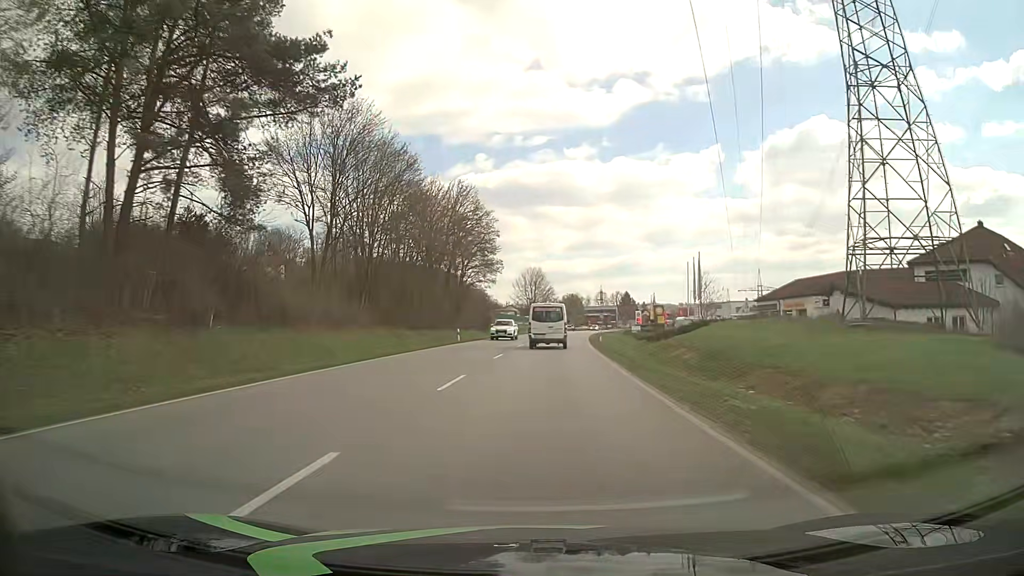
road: primary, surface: asphalt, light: Day
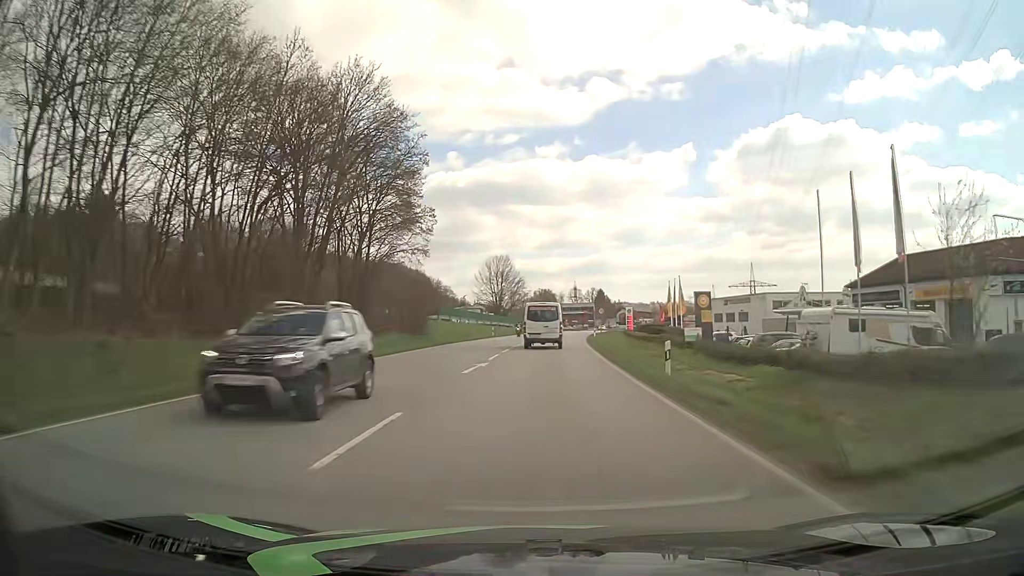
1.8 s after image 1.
(+0.7, +31.6) m; +3°
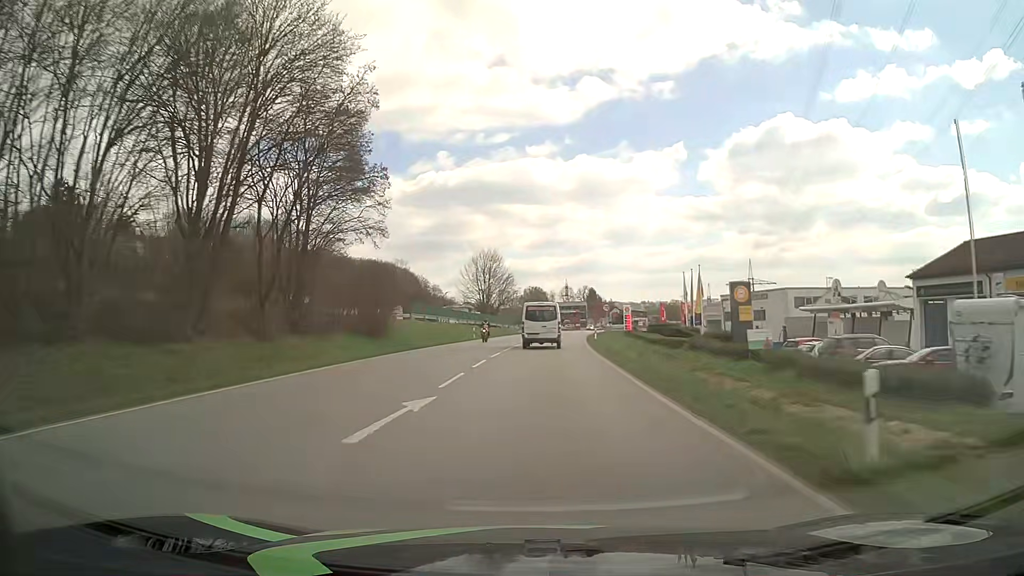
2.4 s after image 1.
(+0.1, +10.6) m; +1°
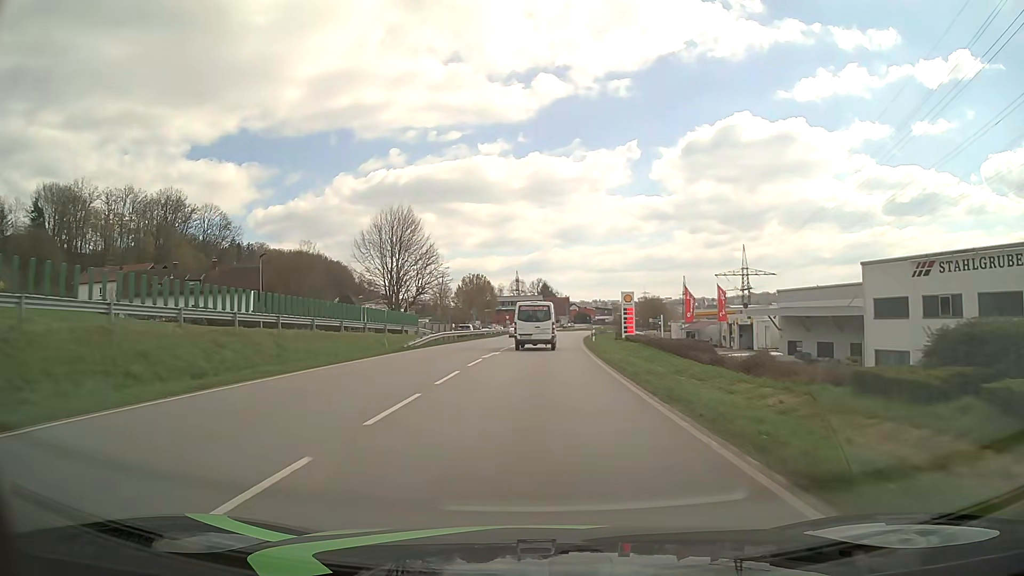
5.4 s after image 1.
(+1.9, +53.1) m; +4°
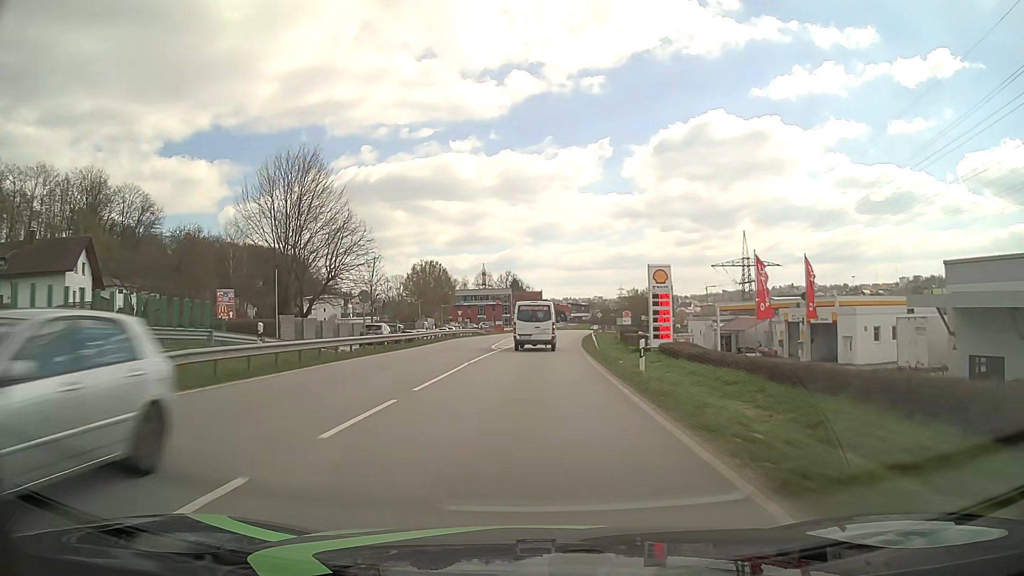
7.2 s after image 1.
(+0.7, +31.4) m; +3°
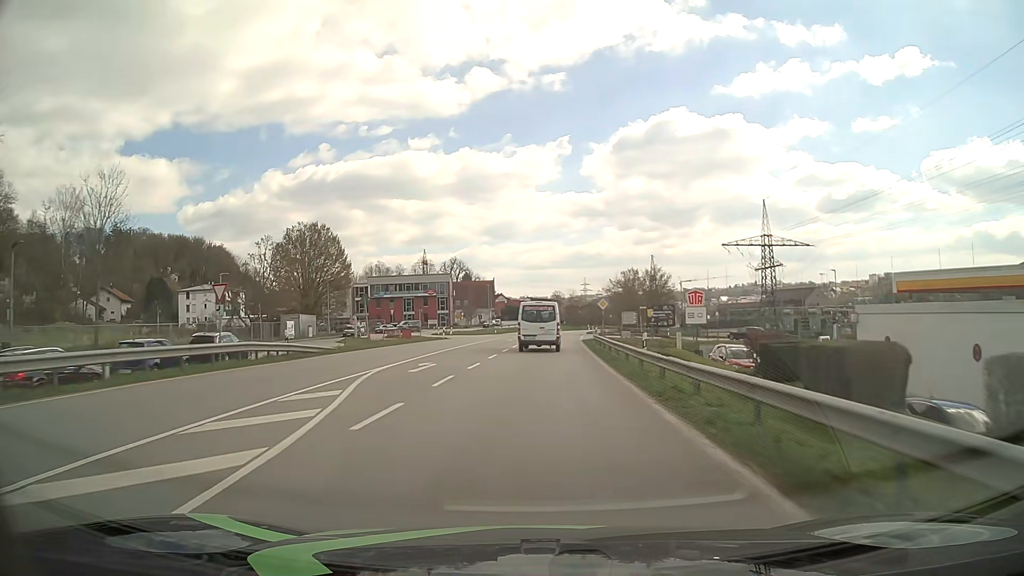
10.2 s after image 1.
(+1.7, +51.7) m; +4°
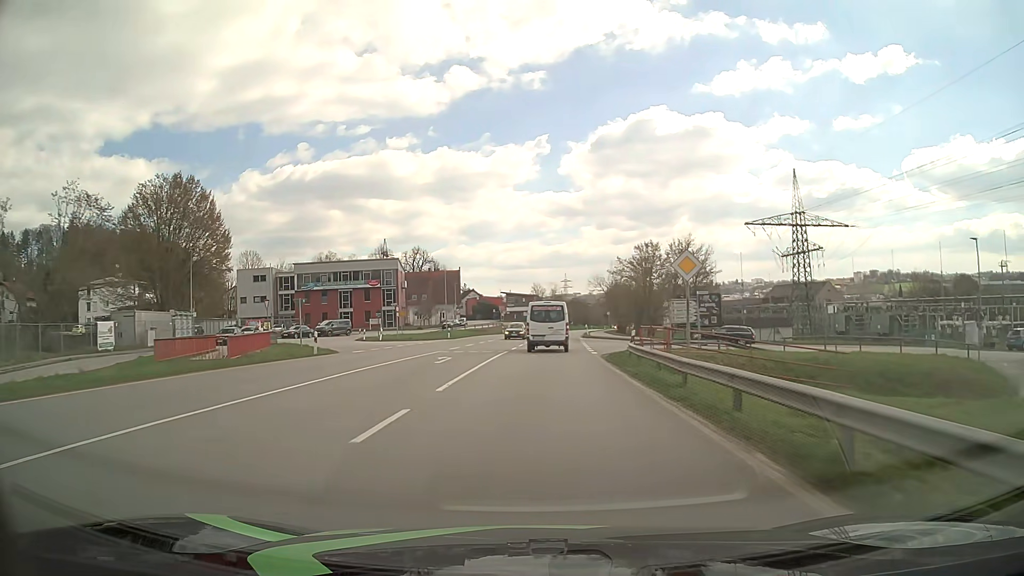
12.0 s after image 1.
(+0.5, +30.9) m; +2°
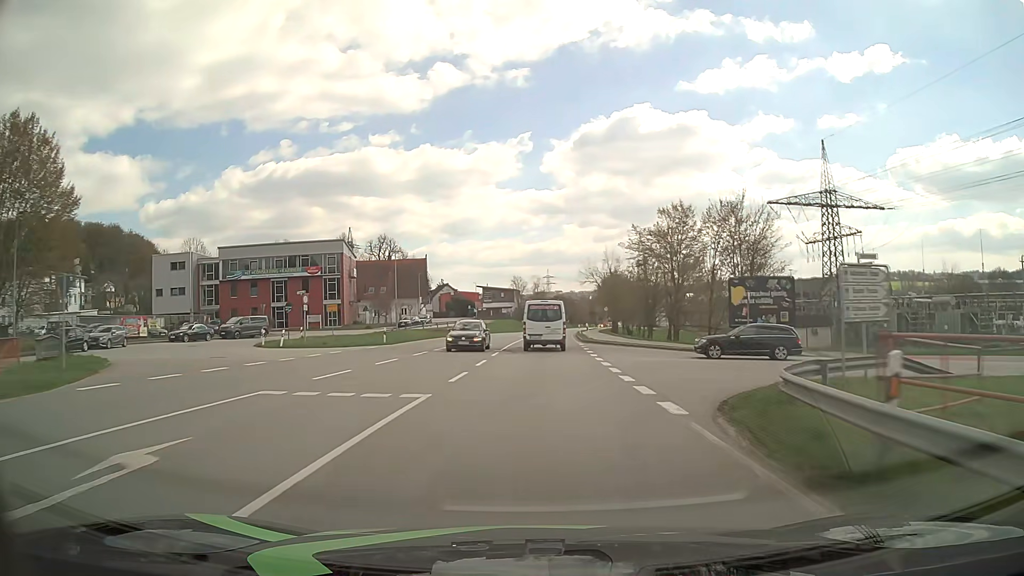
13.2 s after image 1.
(+0.2, +20.6) m; +1°
(0, +10) (0, +20) (0, +30) (+1, +40) (+1, +50) (+2, +60) (+2, +70) (+3, +80) (+4, +90) (+4, +100) m
